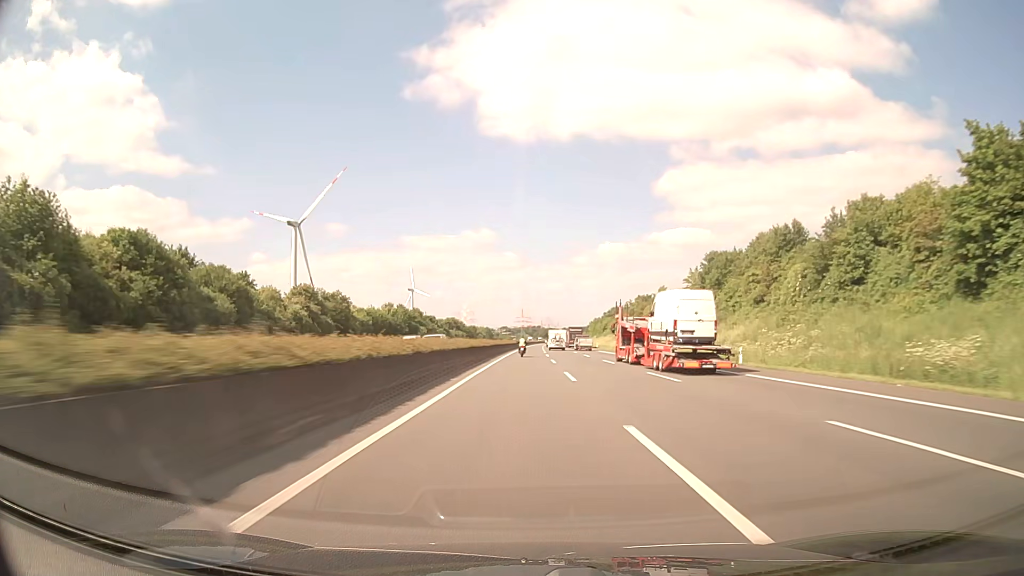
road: motorway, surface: asphalt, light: Day
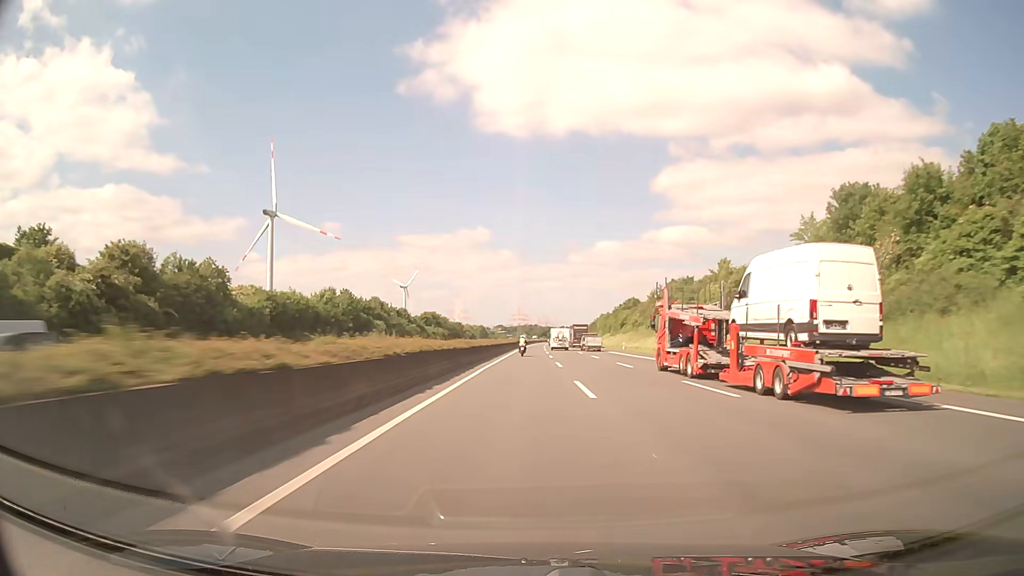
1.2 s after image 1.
(+0.2, +42.7) m; 0°
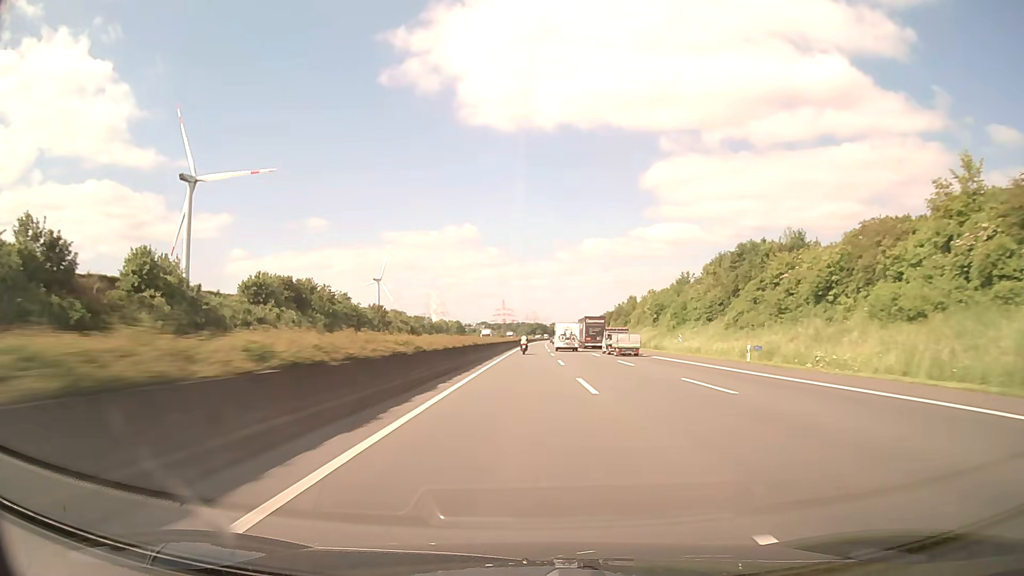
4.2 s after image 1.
(+0.9, +107.5) m; +1°
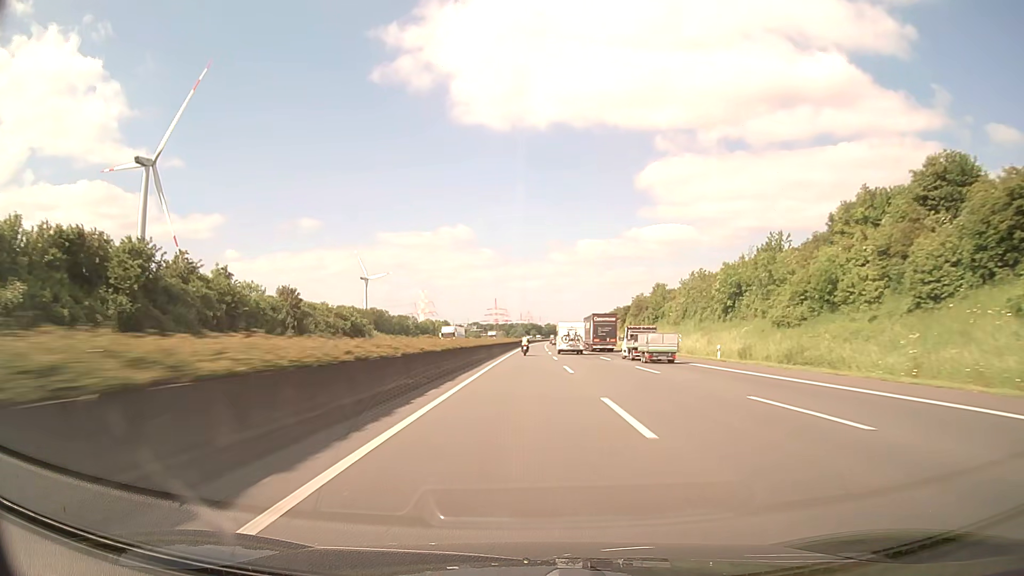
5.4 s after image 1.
(+0.2, +43.2) m; +1°
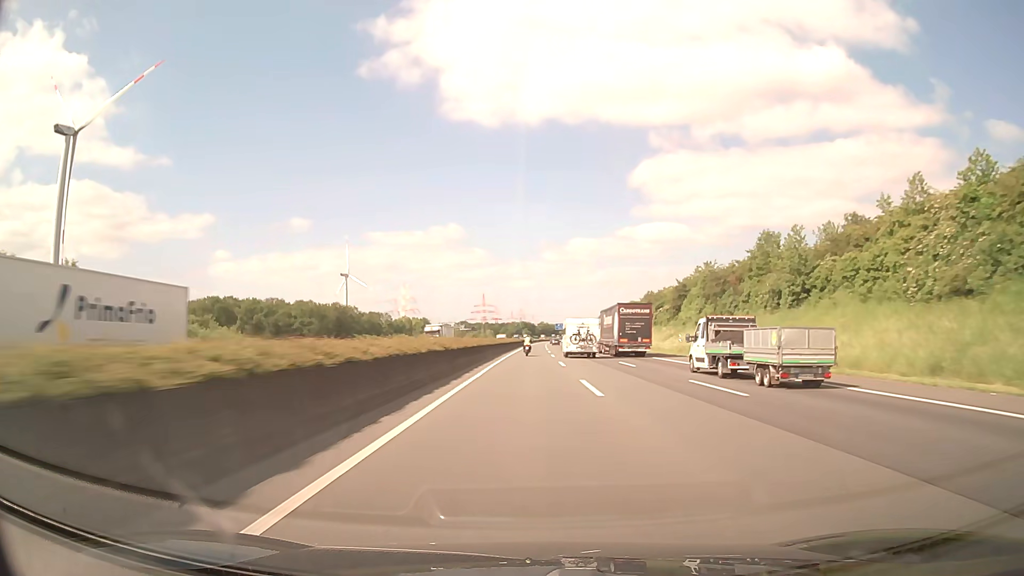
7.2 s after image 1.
(+0.4, +65.1) m; +1°
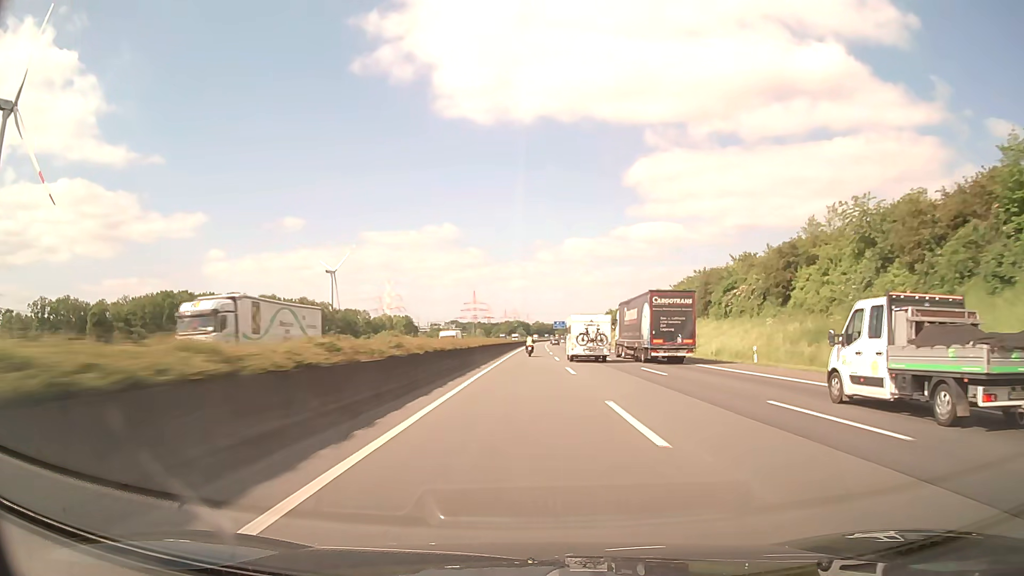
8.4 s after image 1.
(+0.1, +43.7) m; 0°
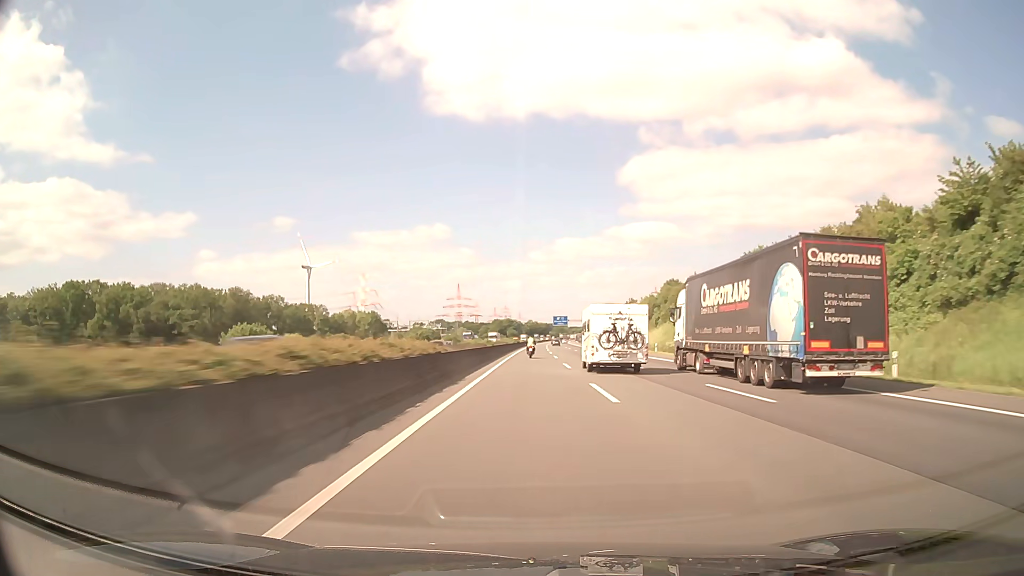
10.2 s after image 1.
(+0.4, +65.8) m; +1°
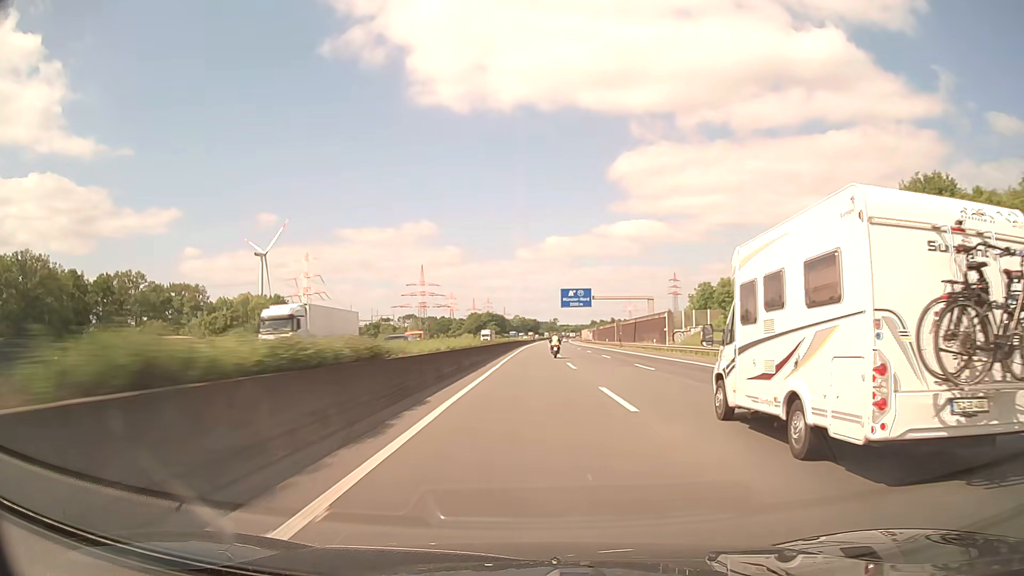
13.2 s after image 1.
(+1.2, +110.1) m; +1°
(0, +10) (0, +20) (0, +30) (0, +40) (0, +50) (+1, +60) (+1, +70) (+1, +80) (+1, +90) (+2, +100) m
